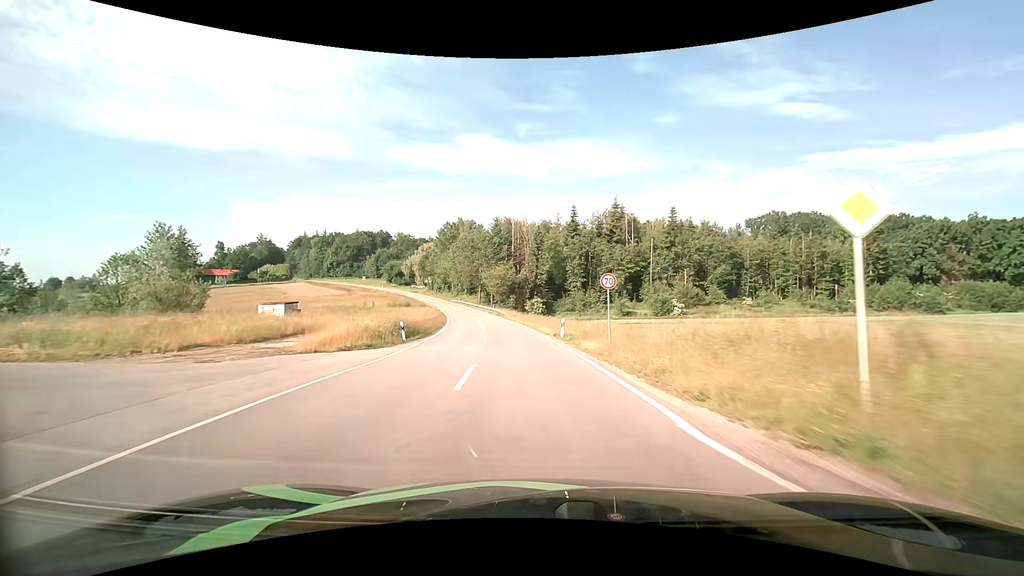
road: tertiary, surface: asphalt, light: Day
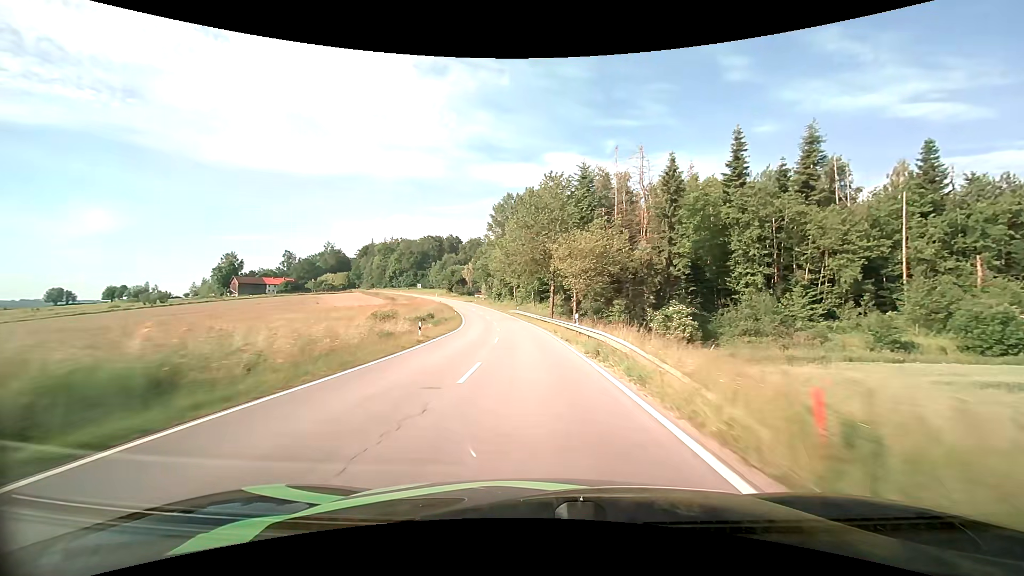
(-4.7, +49.6) m; -11°
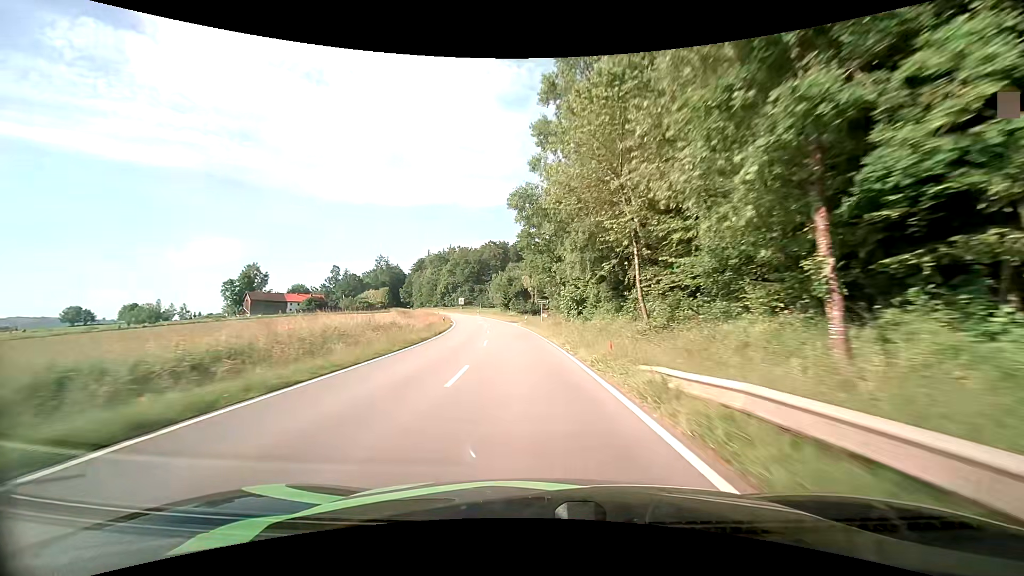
(-4.6, +63.1) m; -9°
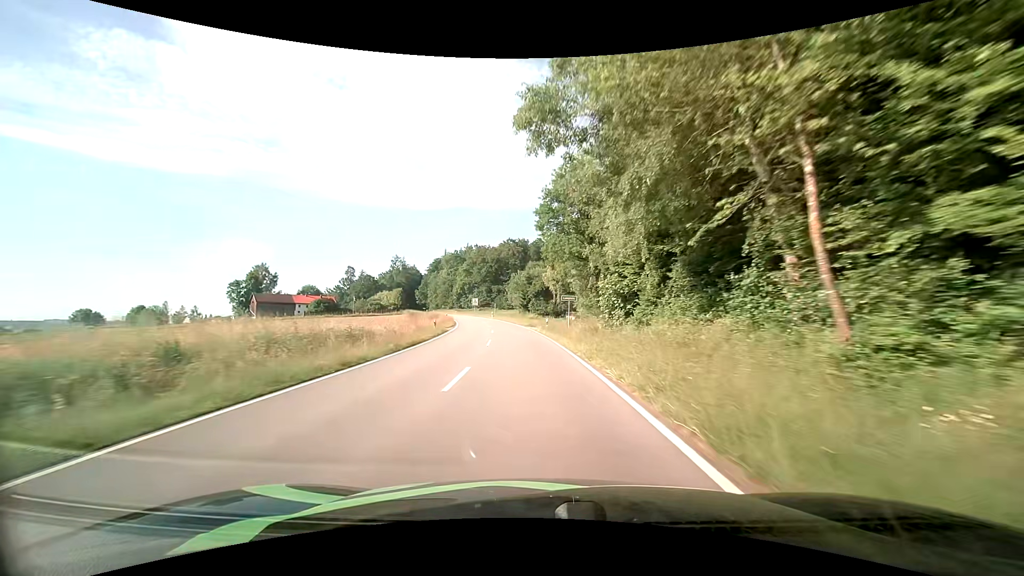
(-0.2, +12.8) m; -2°
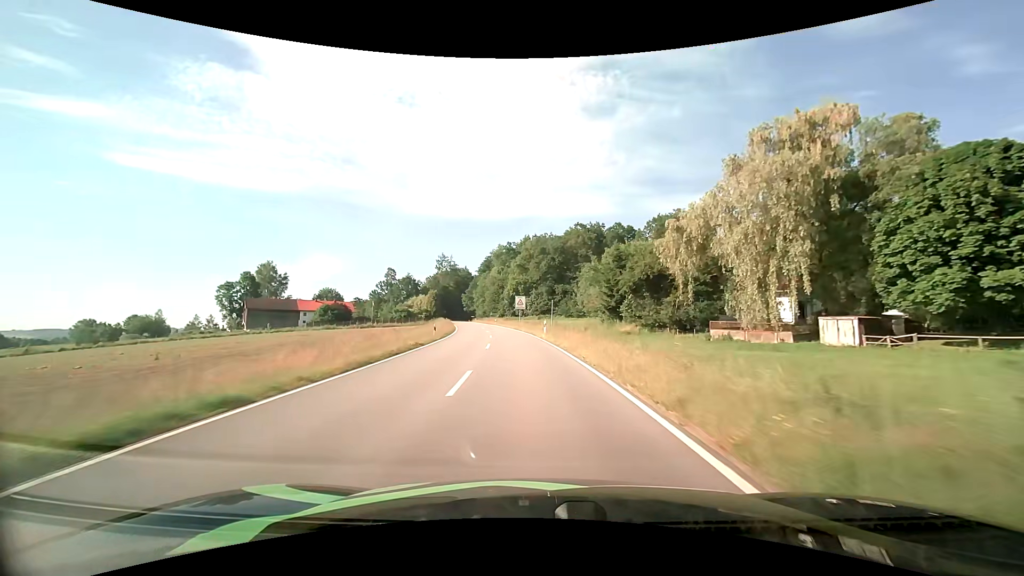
(-3.6, +49.9) m; -8°
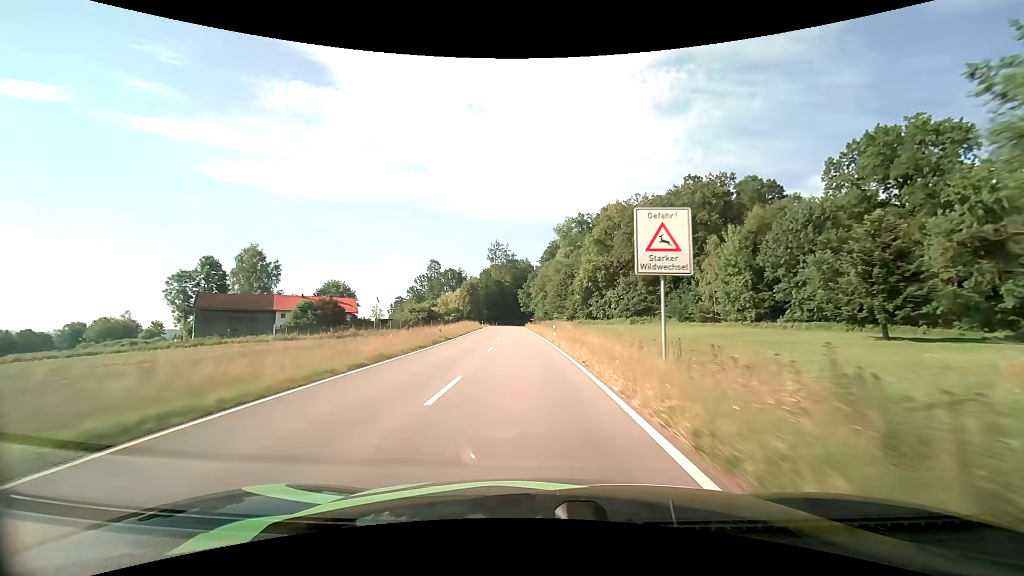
(-3.4, +50.7) m; -8°
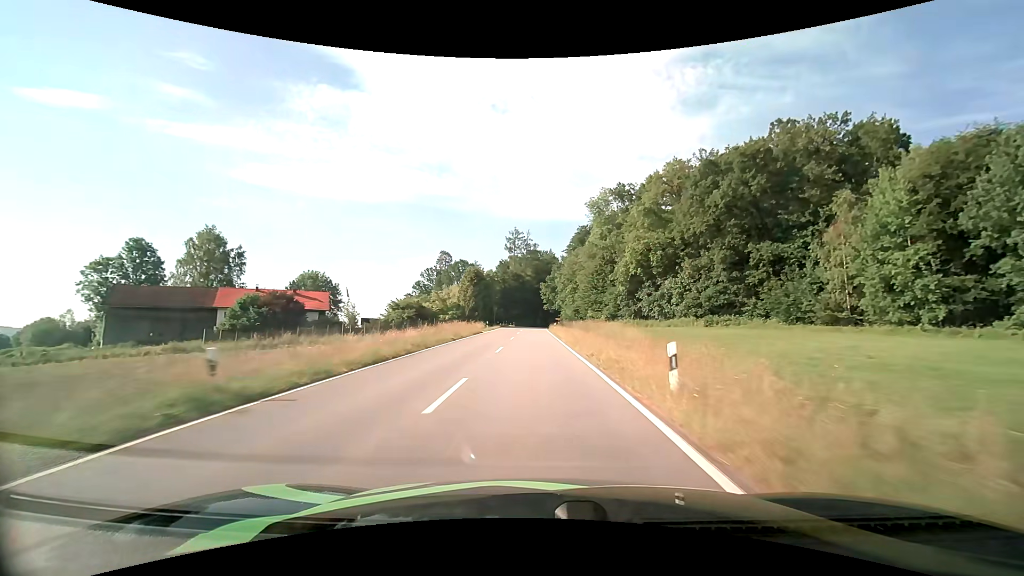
(-0.6, +26.1) m; -2°
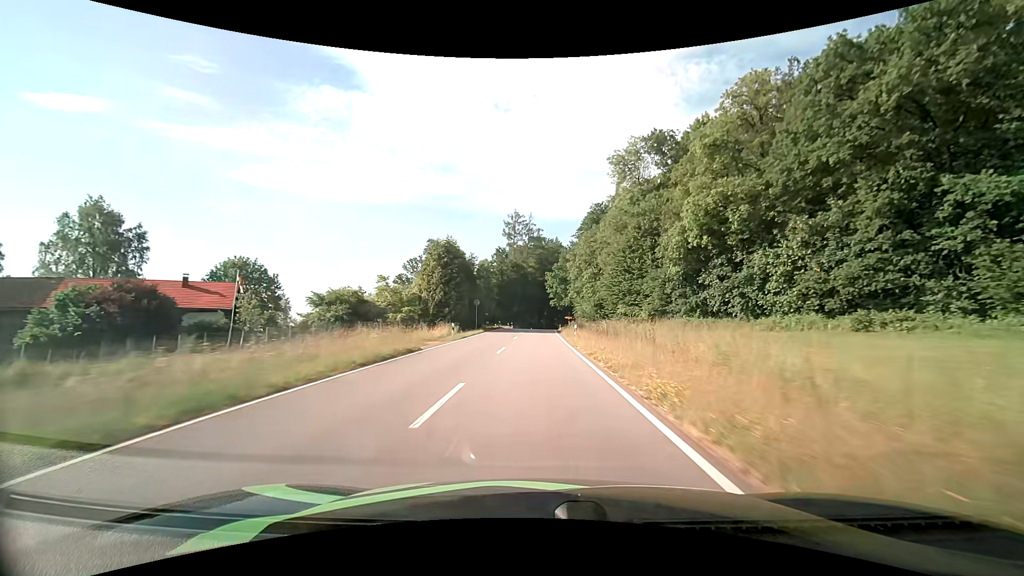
(-0.2, +26.0) m; -1°
(0, +10) (0, +20) (0, +30) (0, +40) (0, +50) (0, +60) (+1, +70) (+1, +80) (+2, +90) (+3, +100) m
